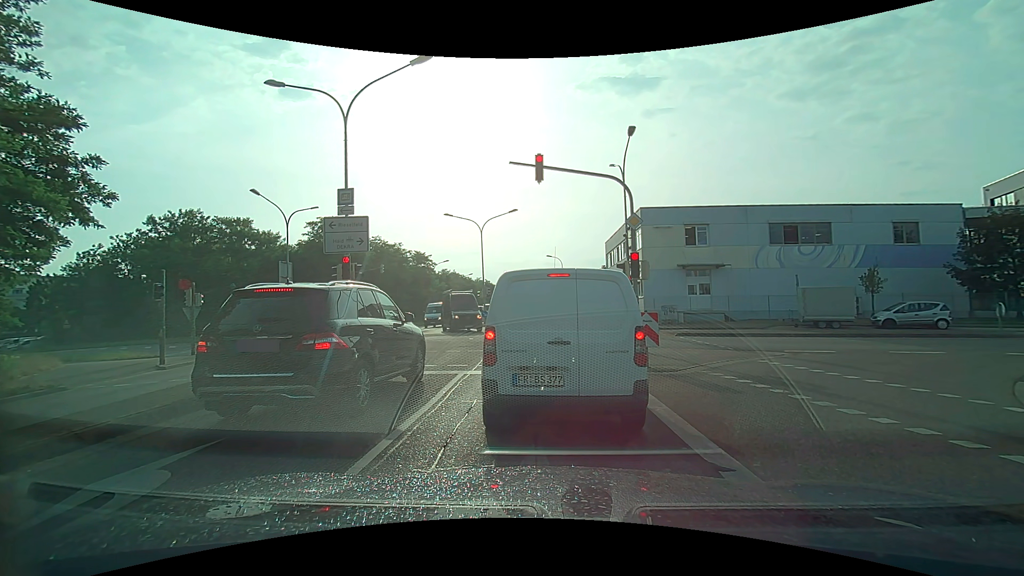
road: secondary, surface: asphalt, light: Day
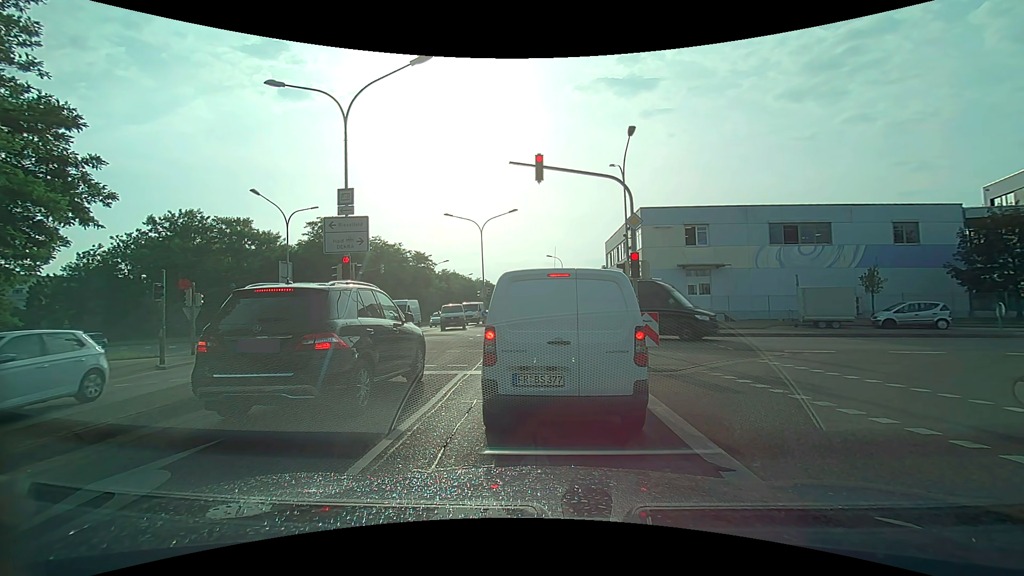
(0.0, 0.0) m; 0°
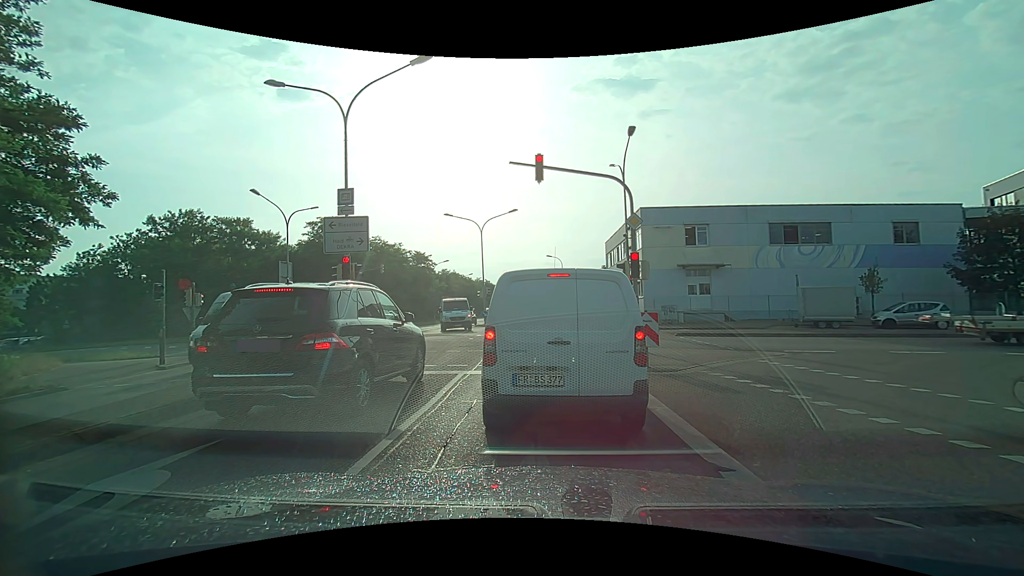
(0.0, 0.0) m; 0°
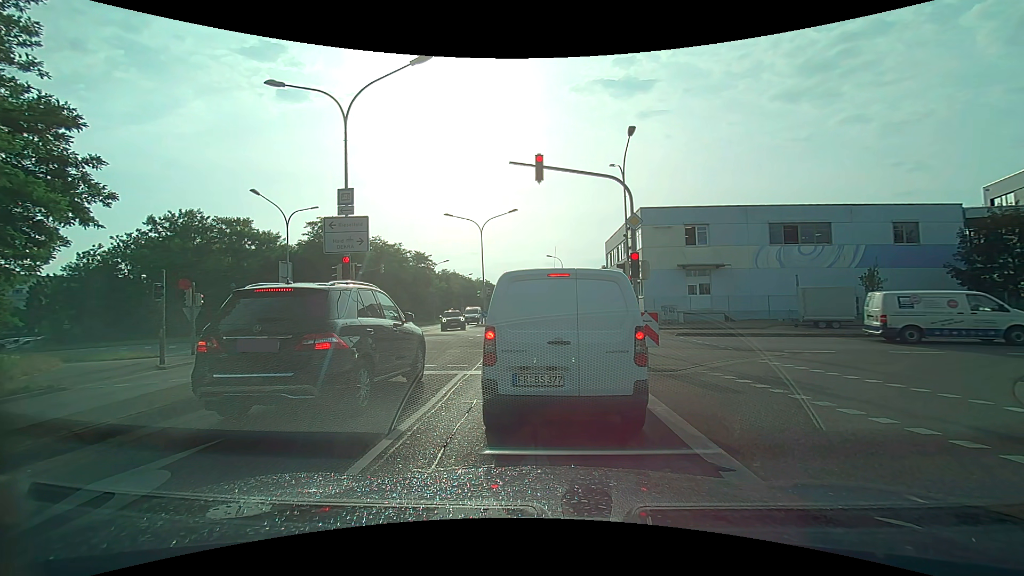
(0.0, 0.0) m; 0°
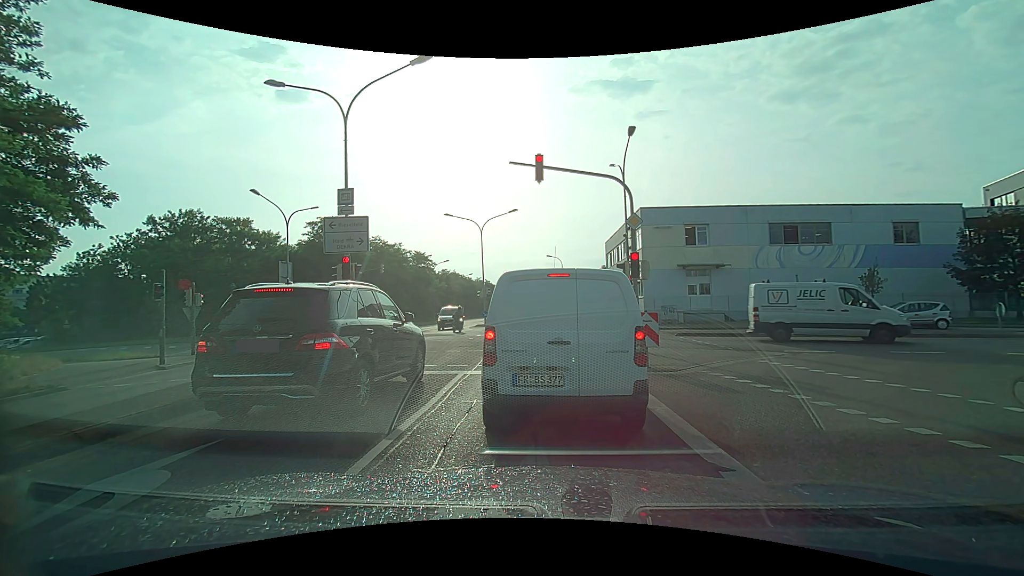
(0.0, 0.0) m; 0°
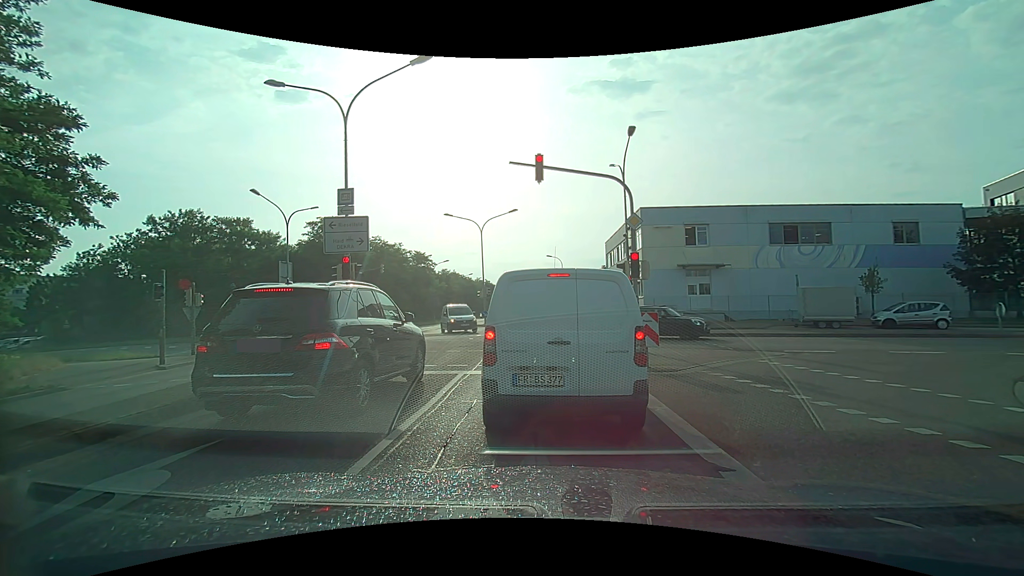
(0.0, 0.0) m; 0°
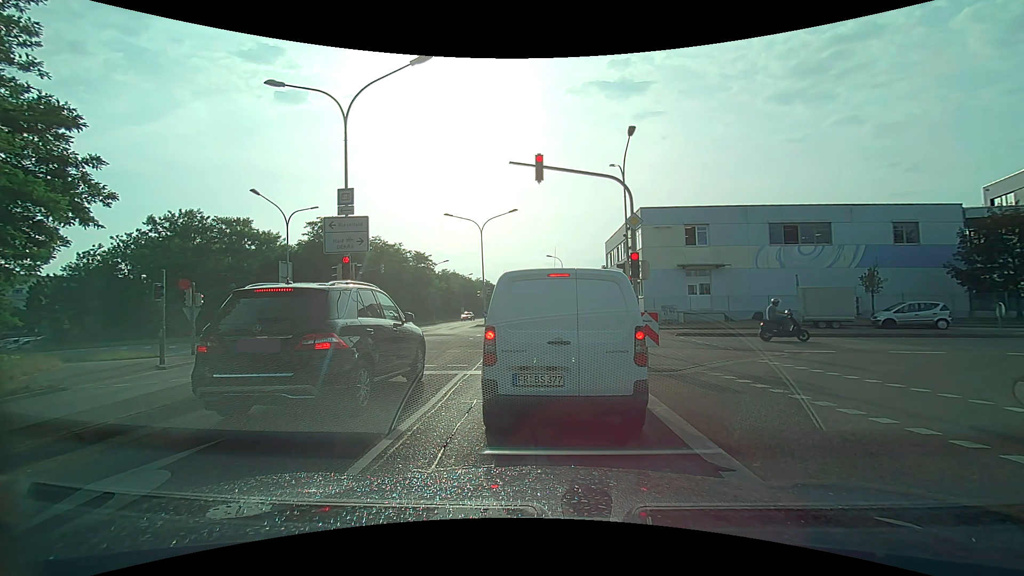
(0.0, 0.0) m; 0°
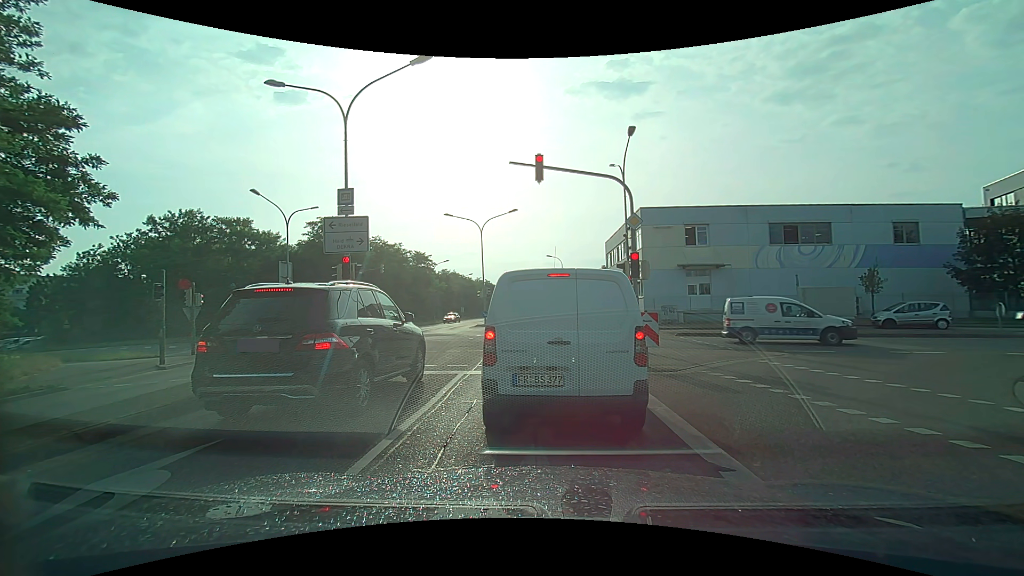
(0.0, 0.0) m; 0°
(+1, +10) (+2, +20) (+3, +30) (+5, +40) (+6, +50) (+7, +60) (+9, +69) (+10, +79) (+11, +89) (+12, +99) m
